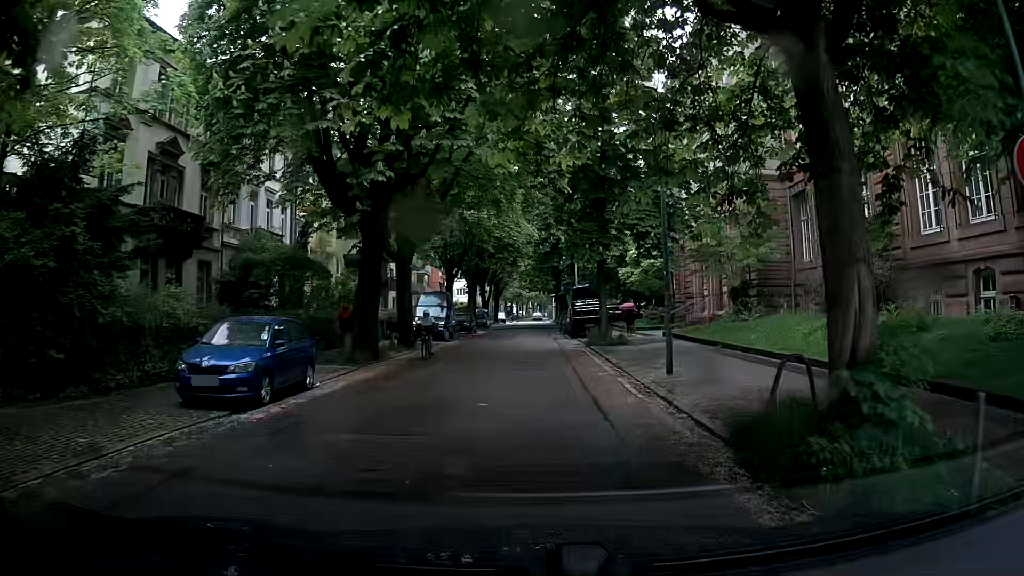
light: Day
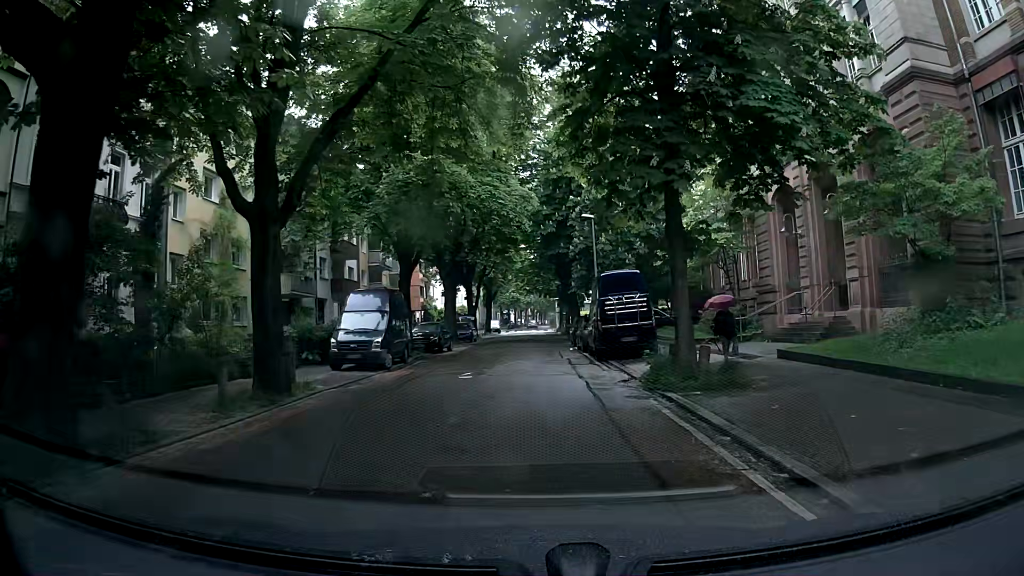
(-0.3, +15.2) m; -1°
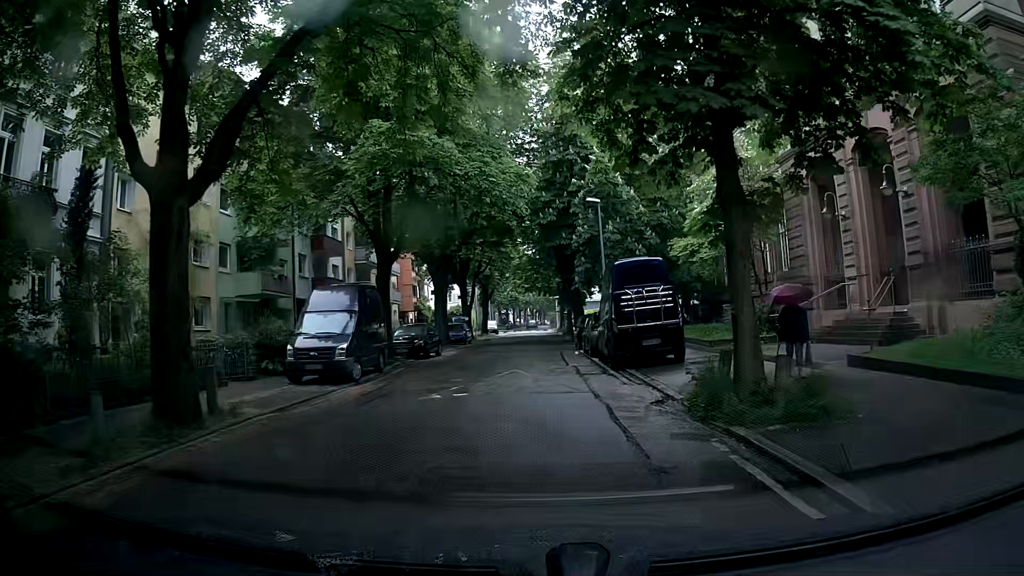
(0.0, +4.0) m; +2°
